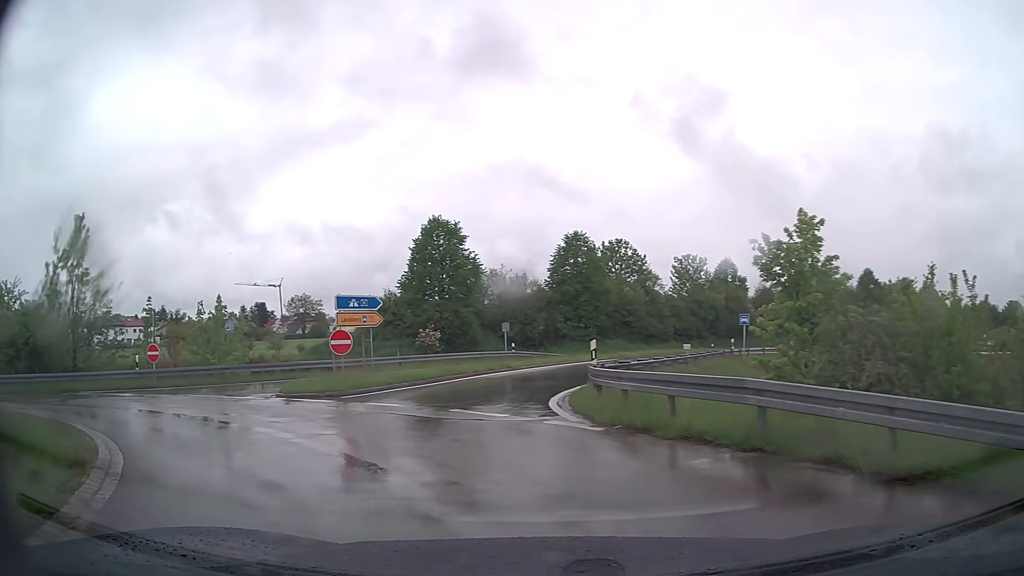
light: Day
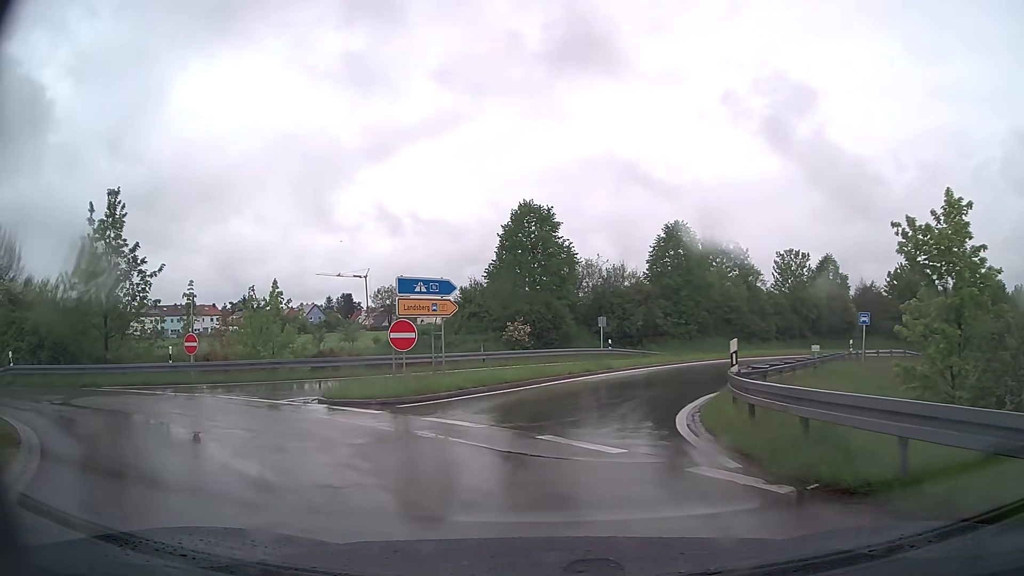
(-0.3, +4.2) m; -7°
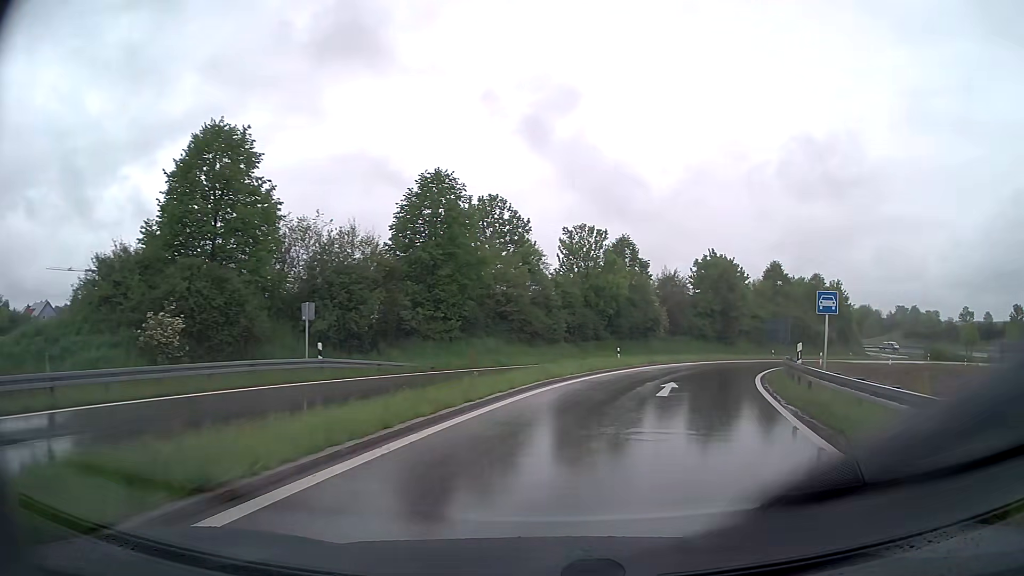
(+2.3, +18.6) m; +22°
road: trunk_link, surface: asphalt
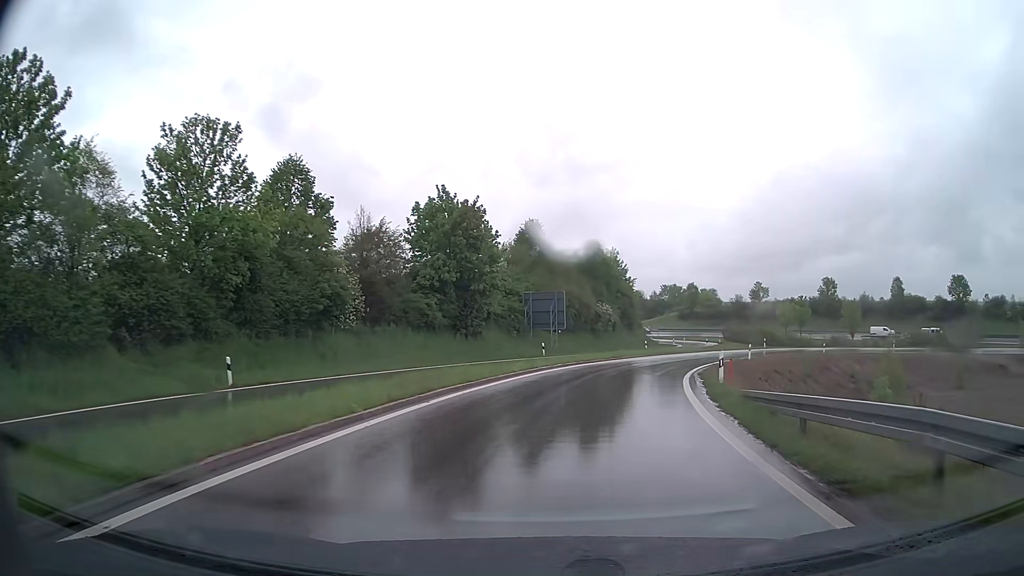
(+6.8, +29.5) m; +22°
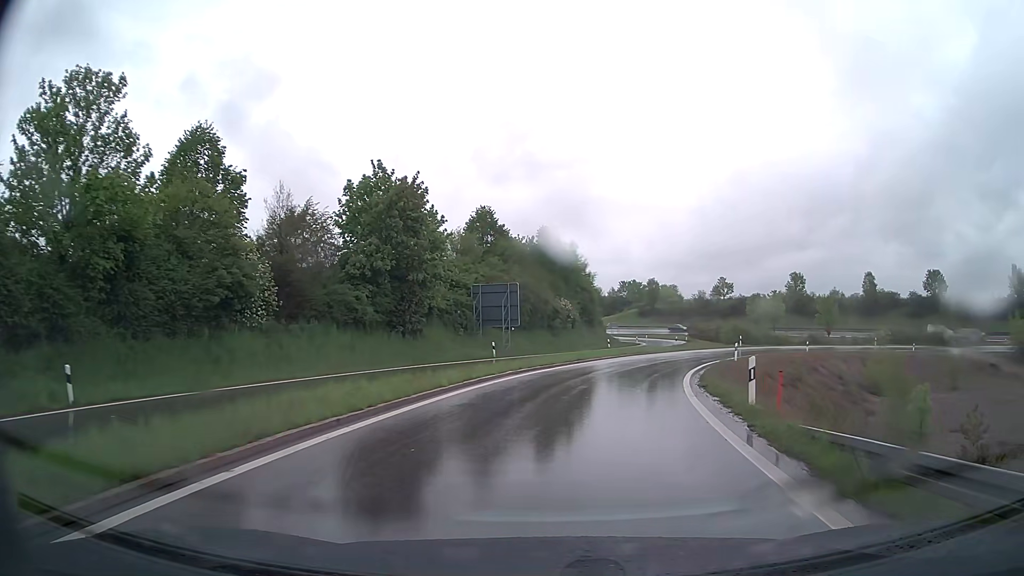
(+0.2, +6.9) m; +4°
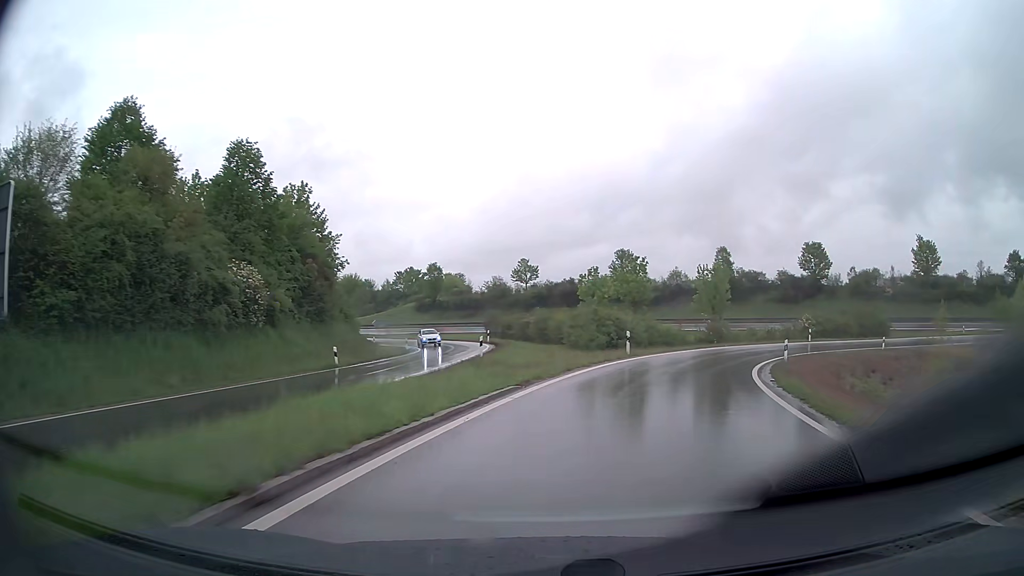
(+5.6, +36.1) m; +18°
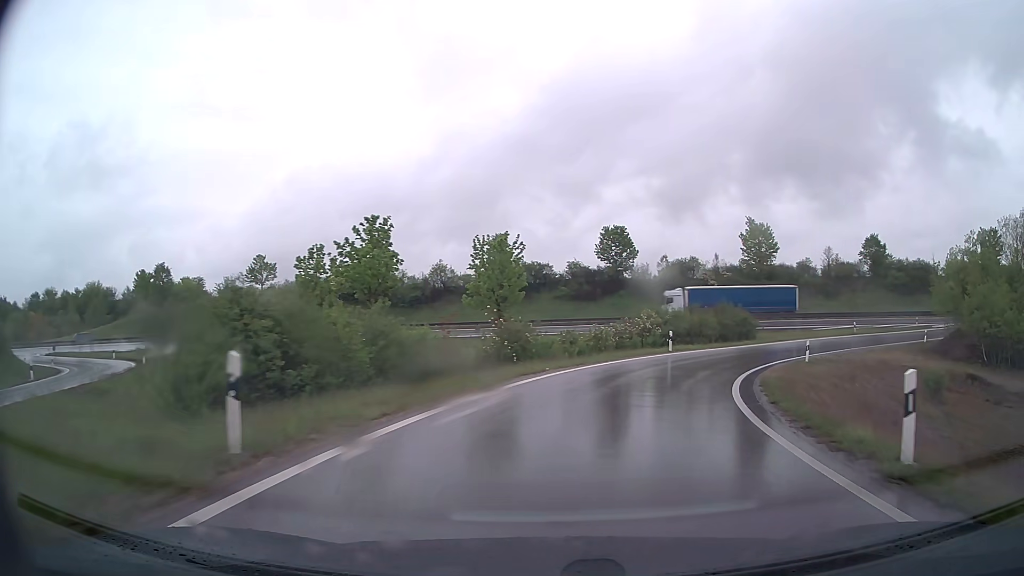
(+4.0, +22.4) m; +20°
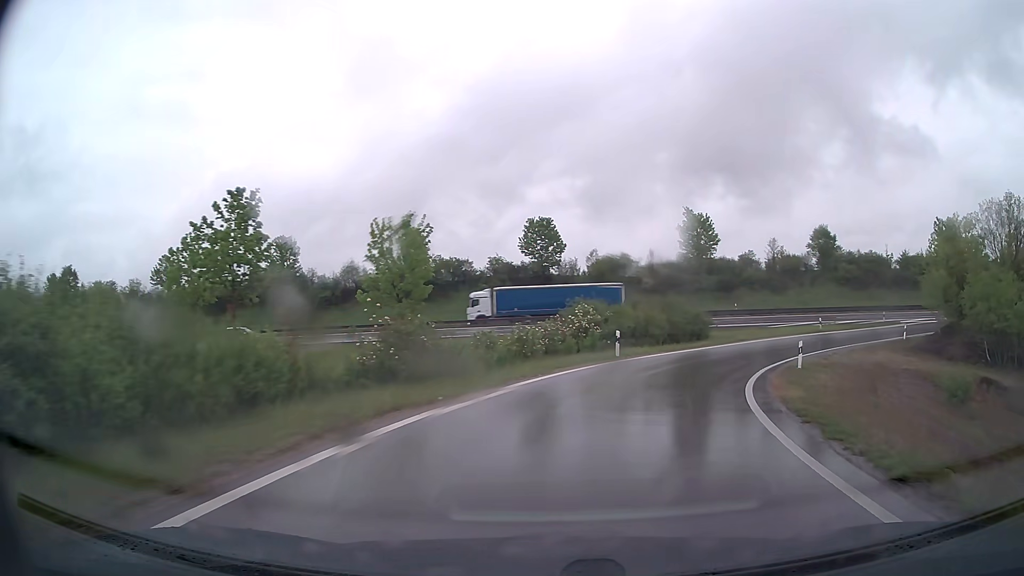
(+0.4, +7.7) m; +7°
(+1, +10) (+3, +20) (+7, +29) (+13, +37) (+21, +44) (+29, +49) (+38, +53) (+48, +55) (+58, +56) (+68, +55) m
